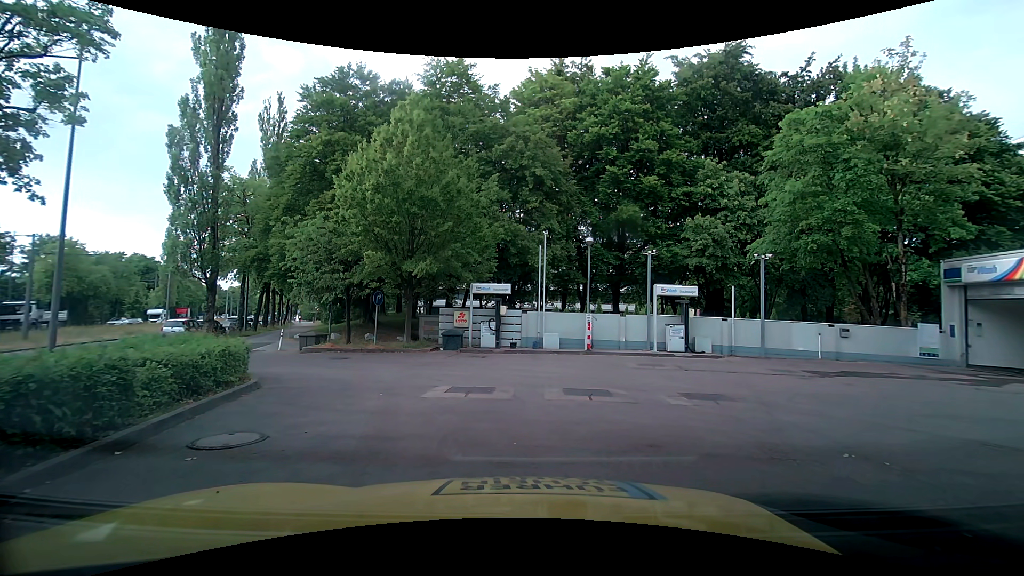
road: service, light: Day
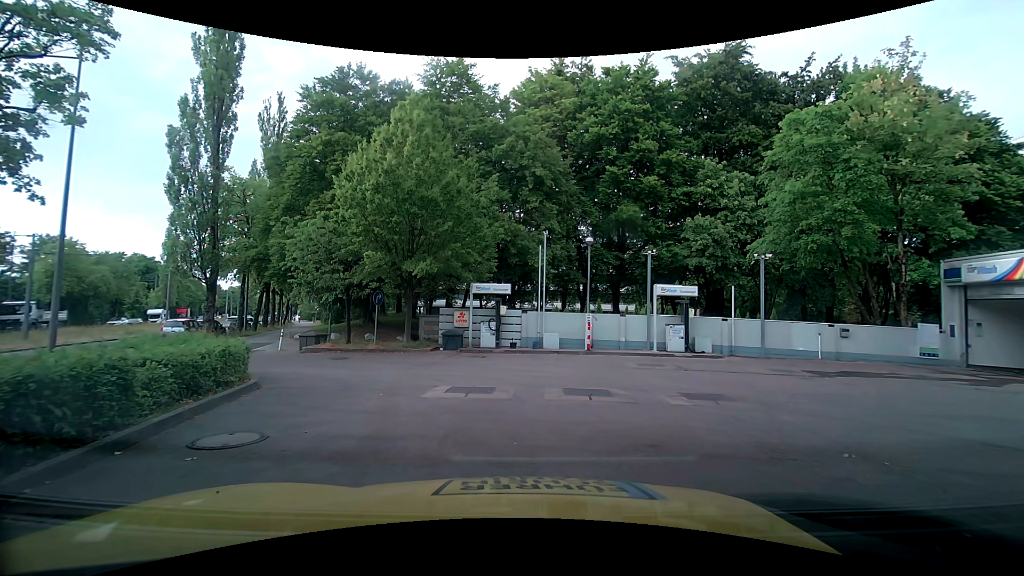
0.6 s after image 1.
(0.0, 0.0) m; 0°
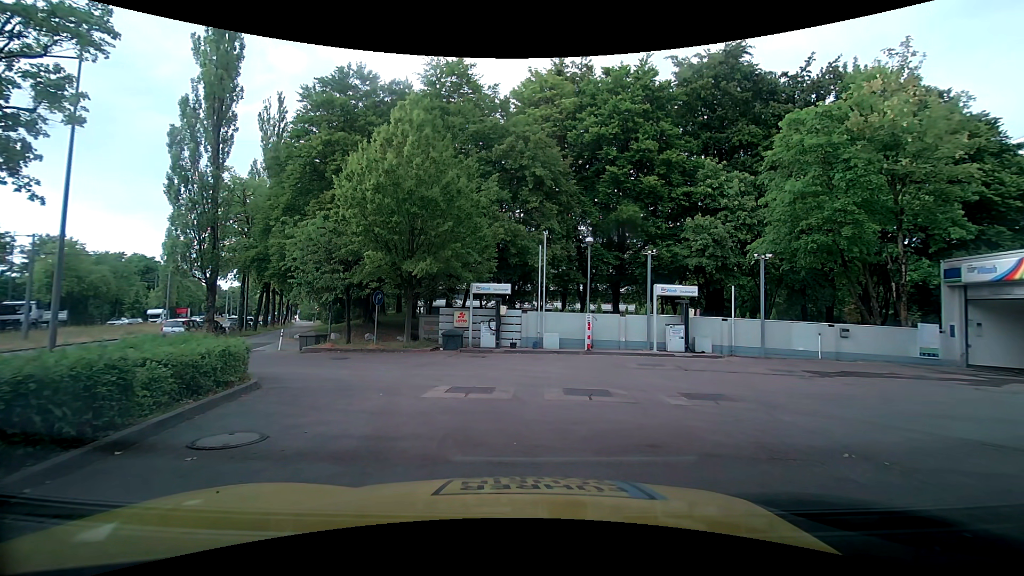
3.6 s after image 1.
(0.0, 0.0) m; 0°
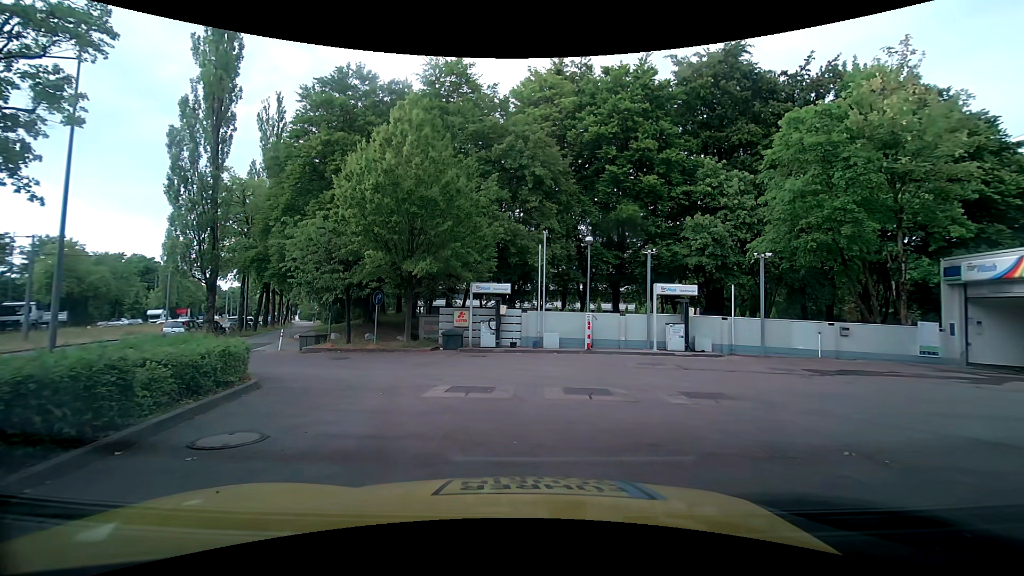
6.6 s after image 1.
(0.0, 0.0) m; 0°
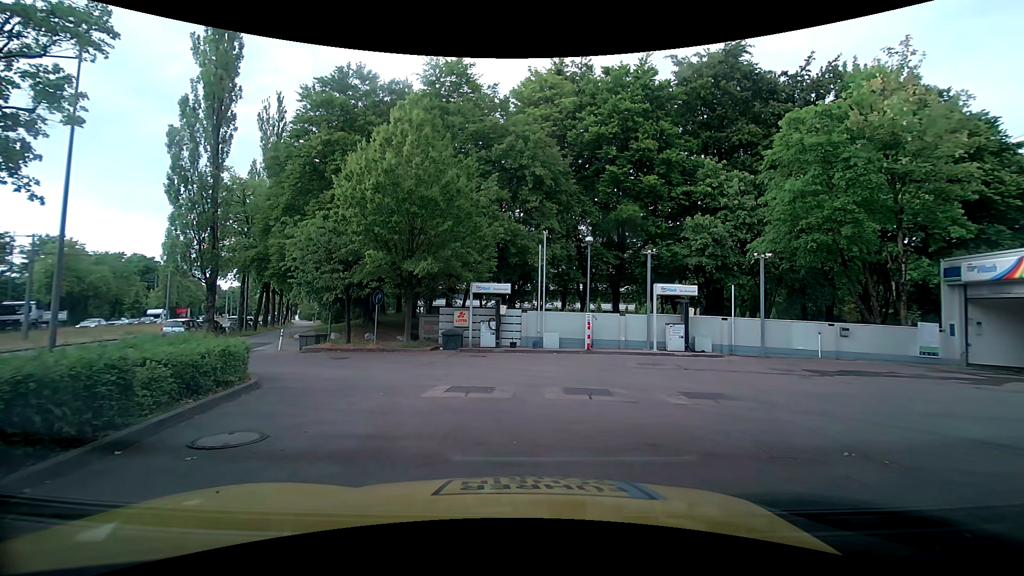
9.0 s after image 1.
(0.0, 0.0) m; 0°
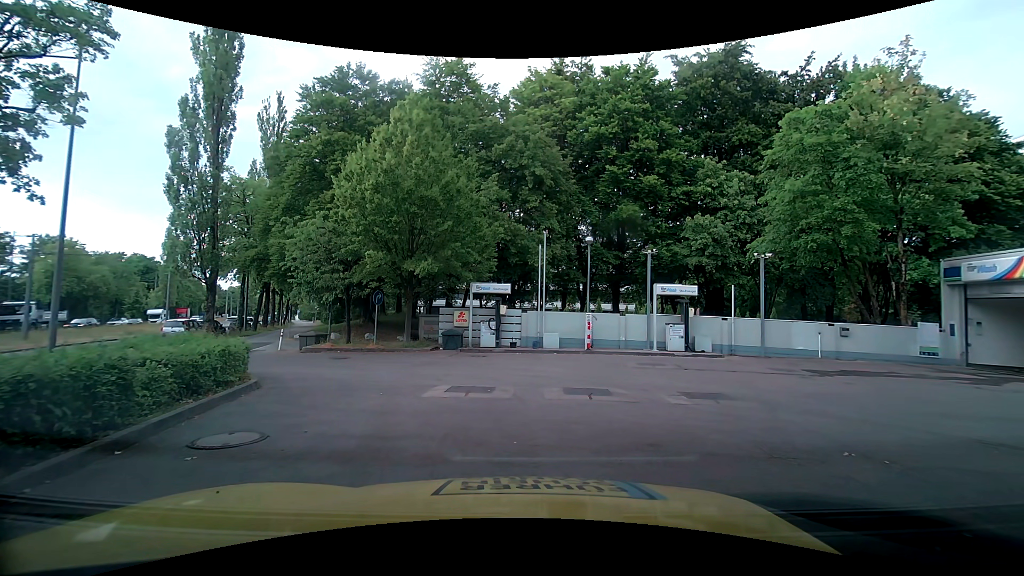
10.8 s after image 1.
(0.0, 0.0) m; 0°
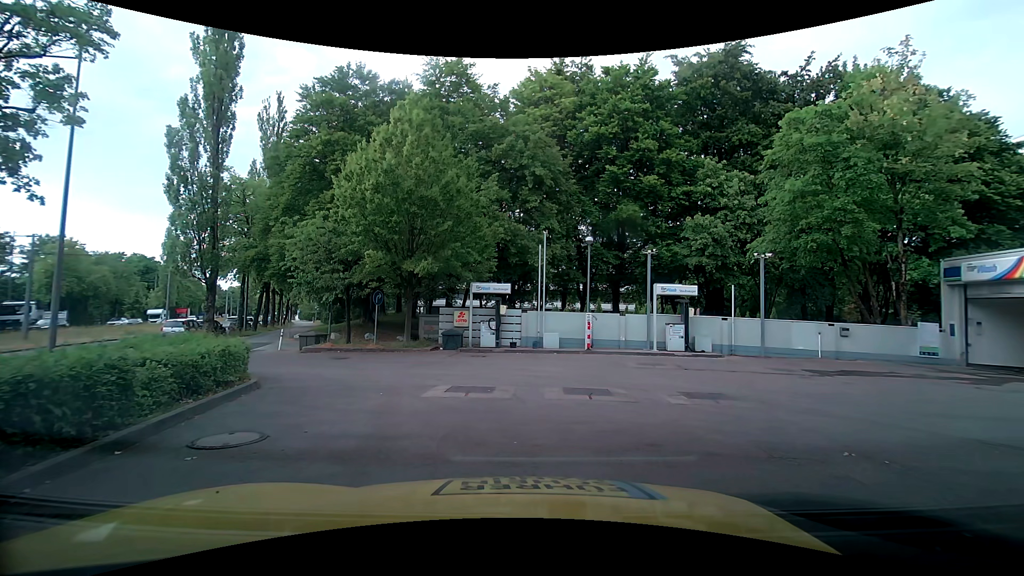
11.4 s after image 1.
(0.0, 0.0) m; 0°
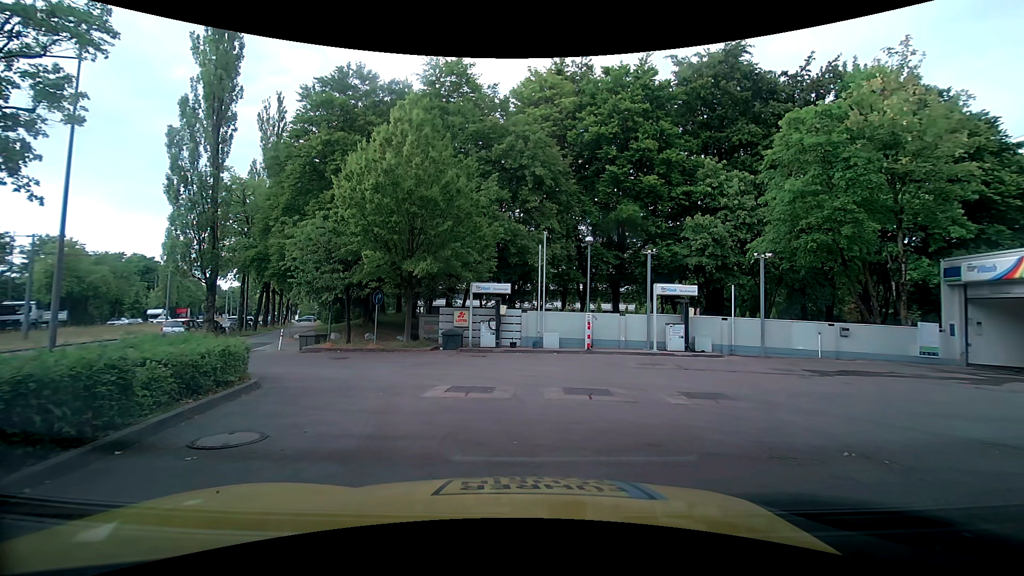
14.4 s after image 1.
(0.0, 0.0) m; 0°
